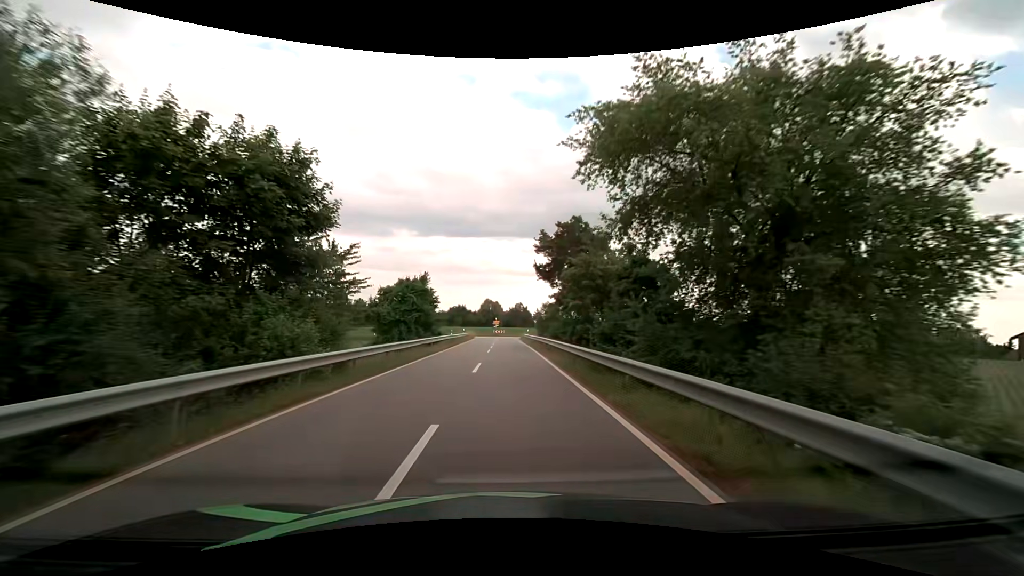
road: tertiary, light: Day
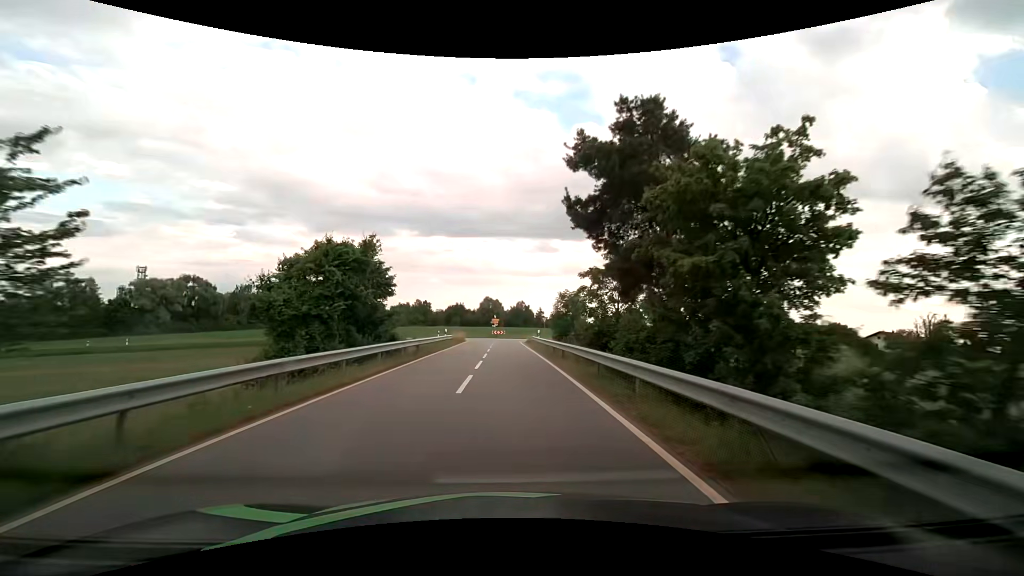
(-0.1, +16.7) m; 0°
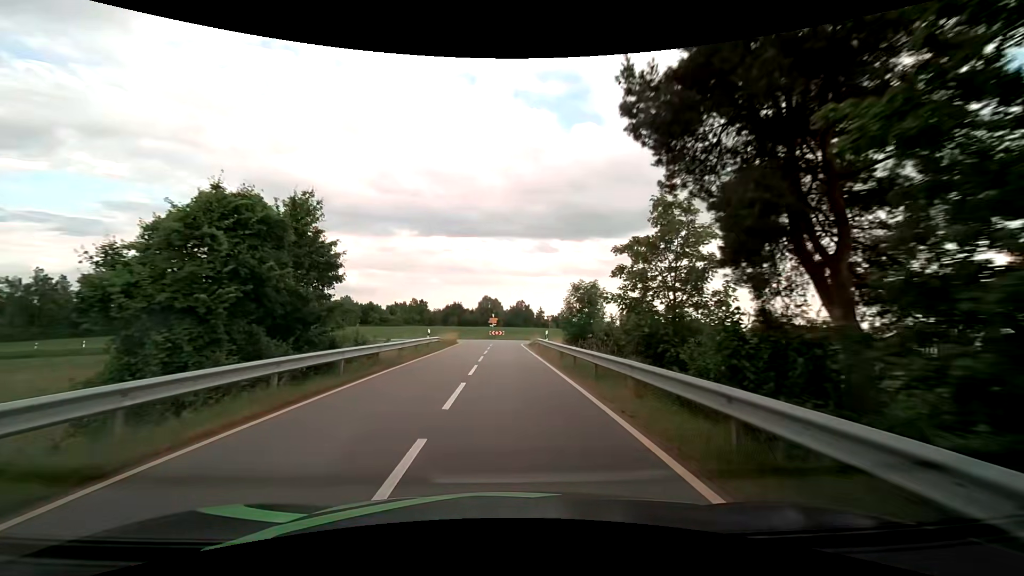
(-0.1, +8.0) m; -1°
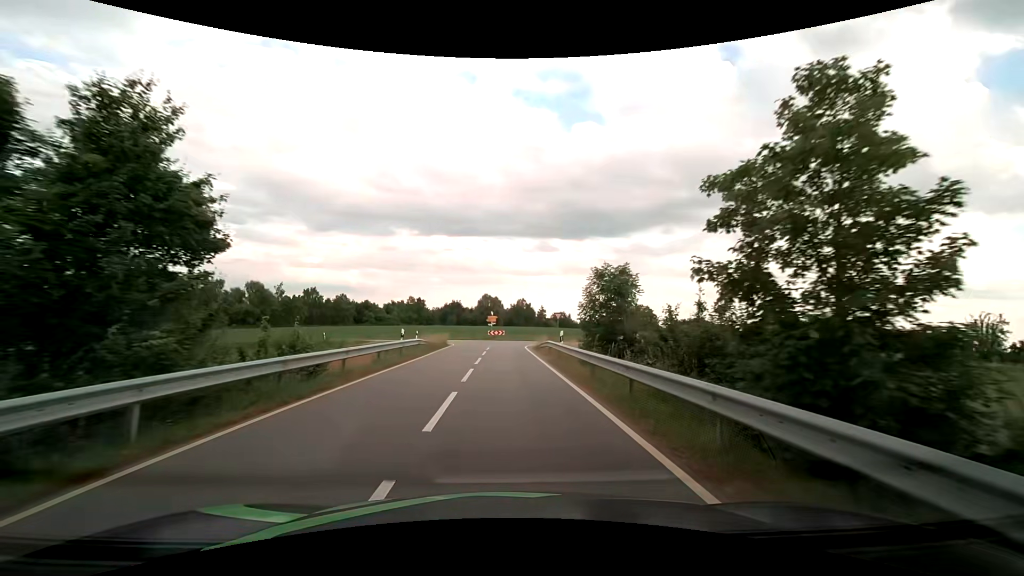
(0.0, +7.7) m; 0°
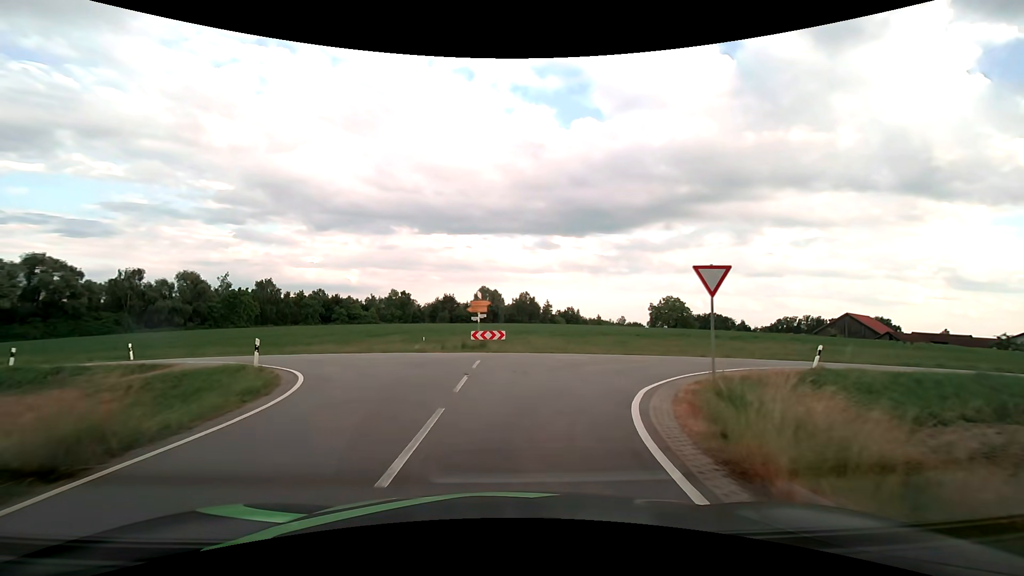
(-0.3, +31.8) m; 0°
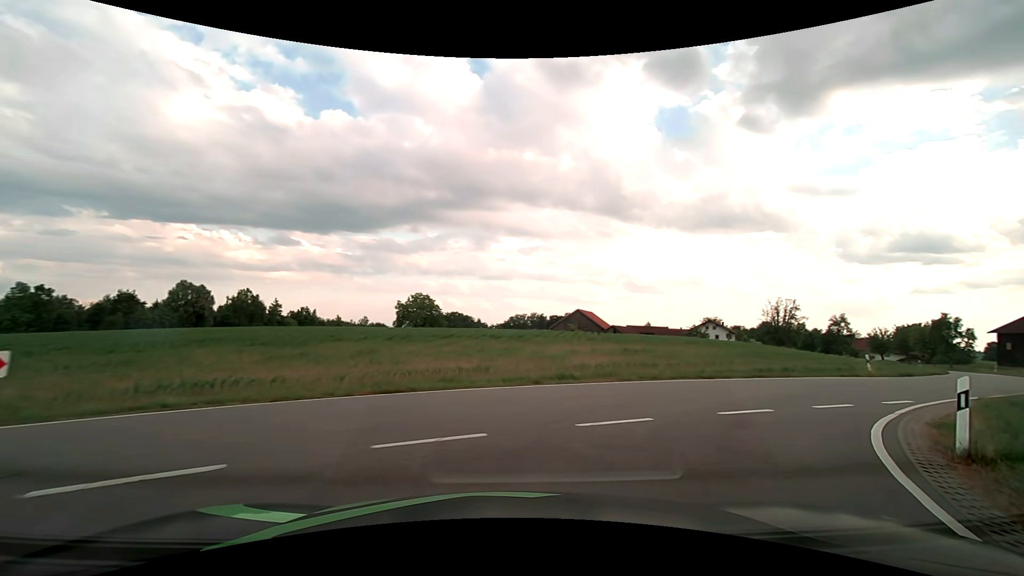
(+2.6, +16.4) m; +28°
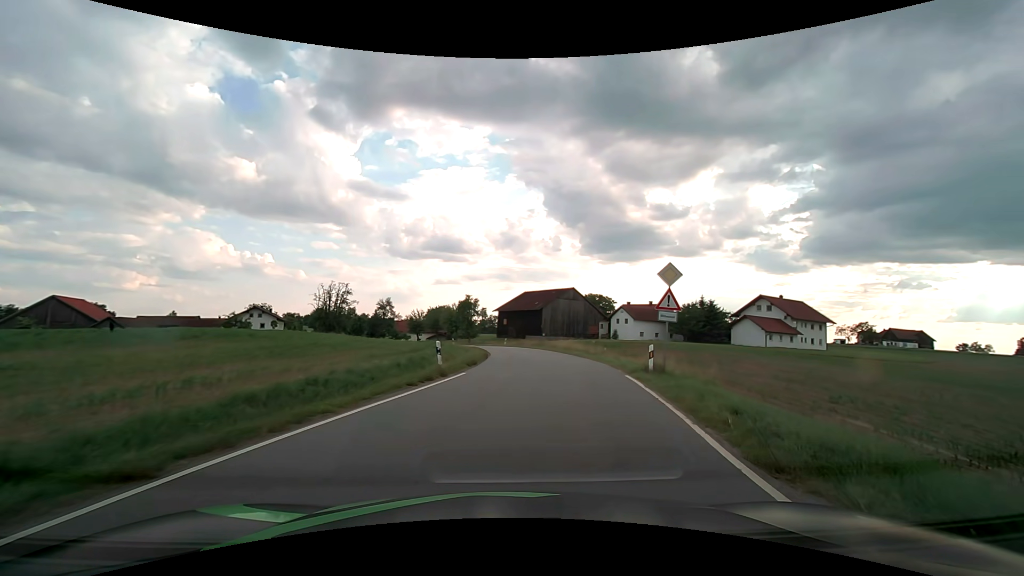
(+6.3, +13.4) m; +48°
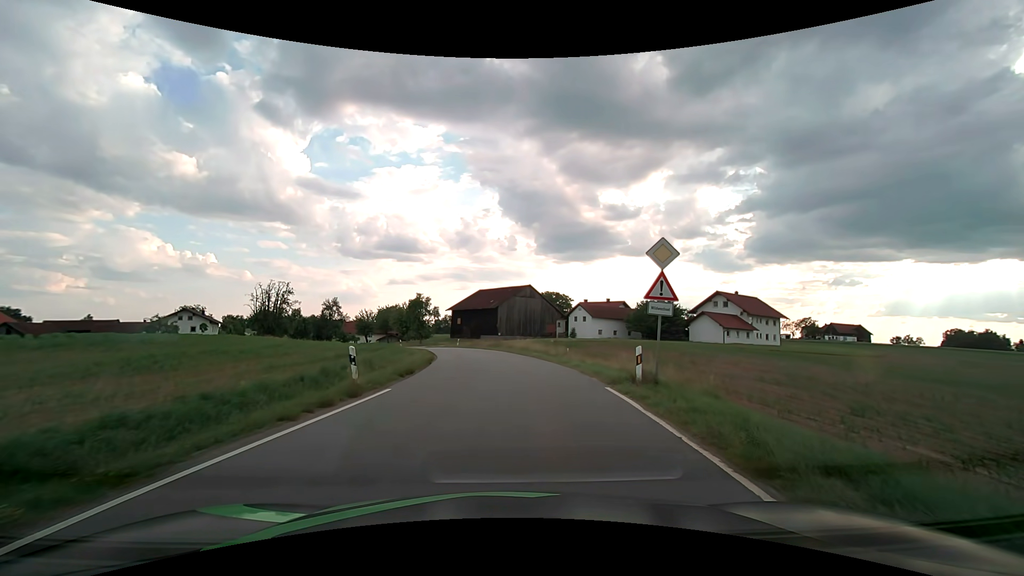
(+0.2, +4.4) m; +6°
(0, +10) (0, +20) (0, +30) (-2, +40) (-4, +50) (-7, +59) (-11, +68) (-15, +77) (-20, +86) (-25, +95) m
